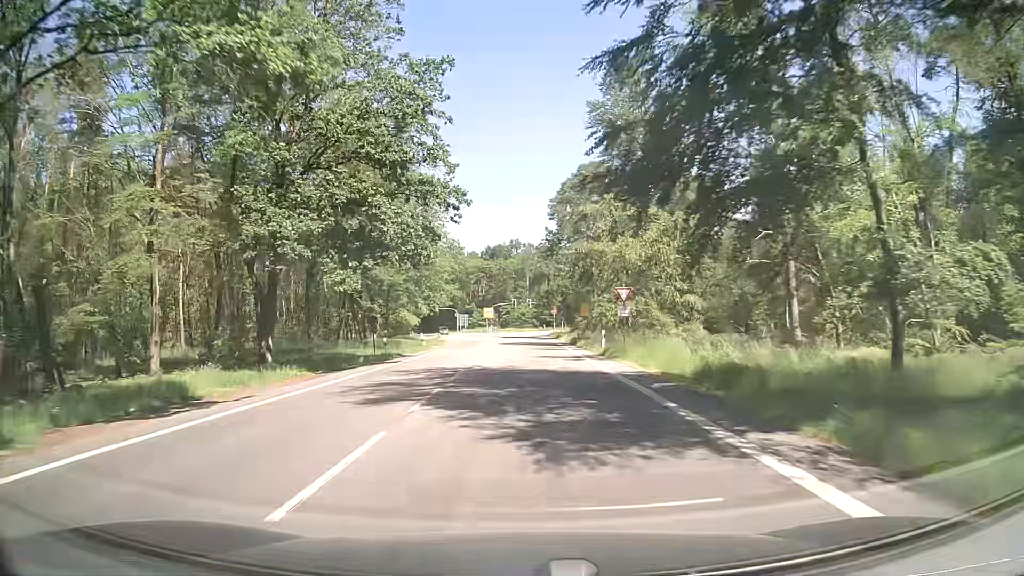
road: secondary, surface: asphalt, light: Day
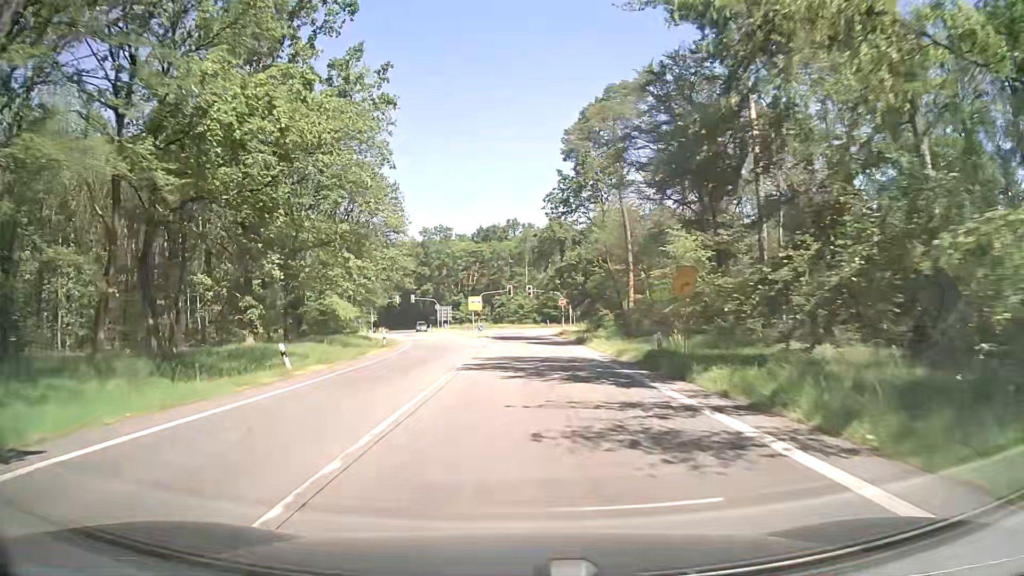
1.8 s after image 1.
(0.0, +31.2) m; 0°
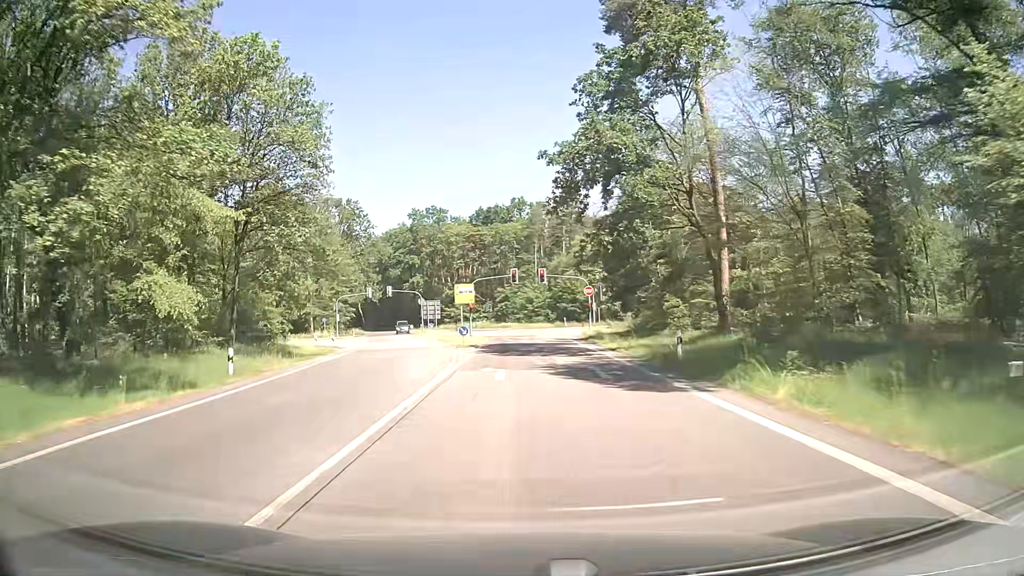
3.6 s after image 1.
(+0.2, +27.2) m; 0°
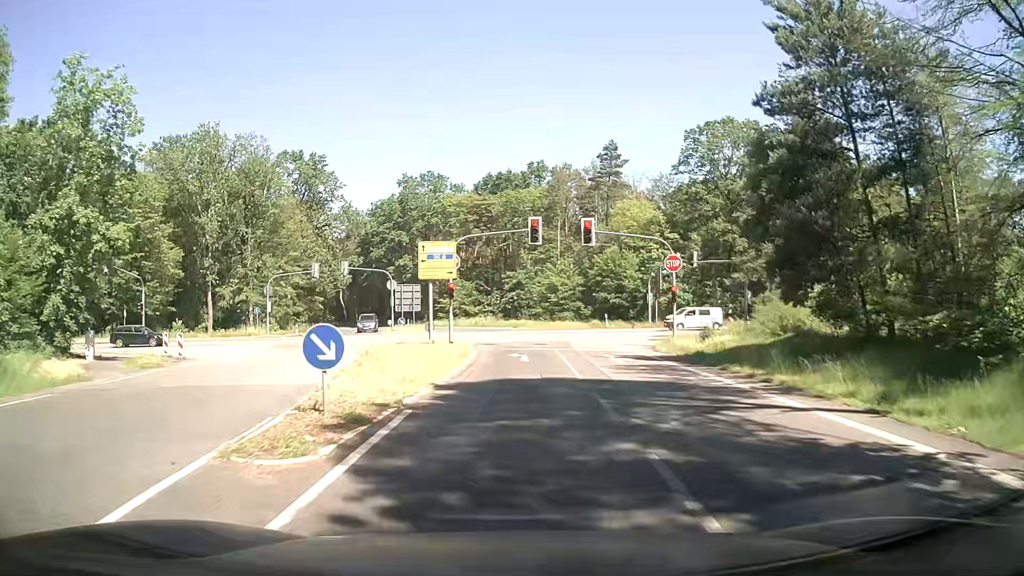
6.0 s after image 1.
(-0.6, +30.4) m; -1°
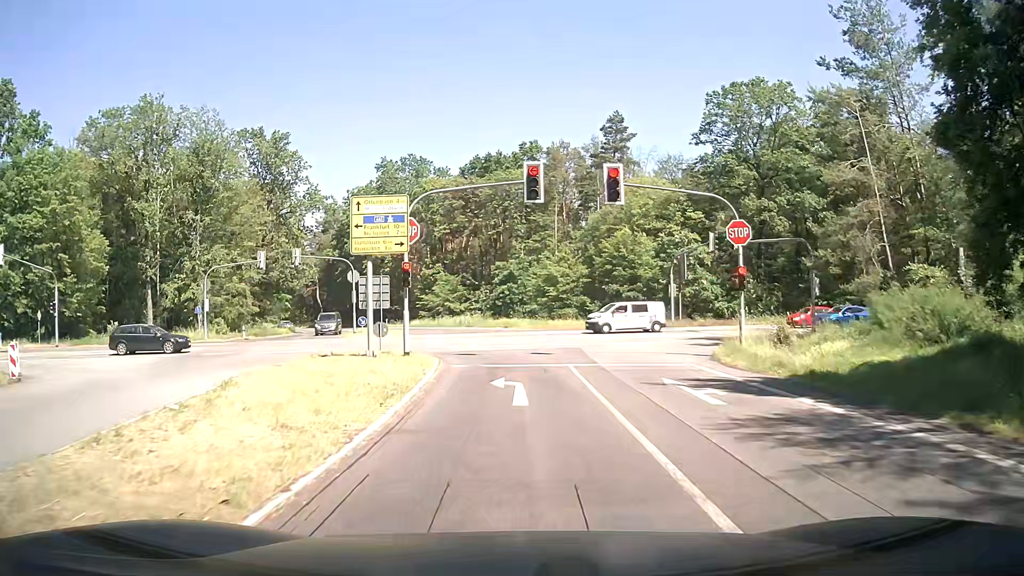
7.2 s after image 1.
(+0.1, +11.6) m; 0°
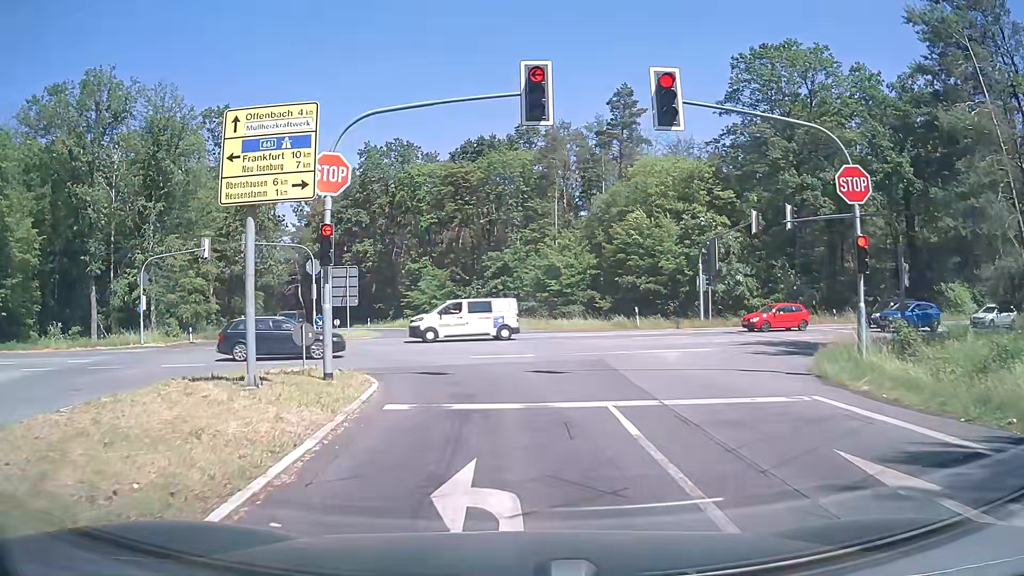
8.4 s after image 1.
(+0.1, +8.8) m; +1°
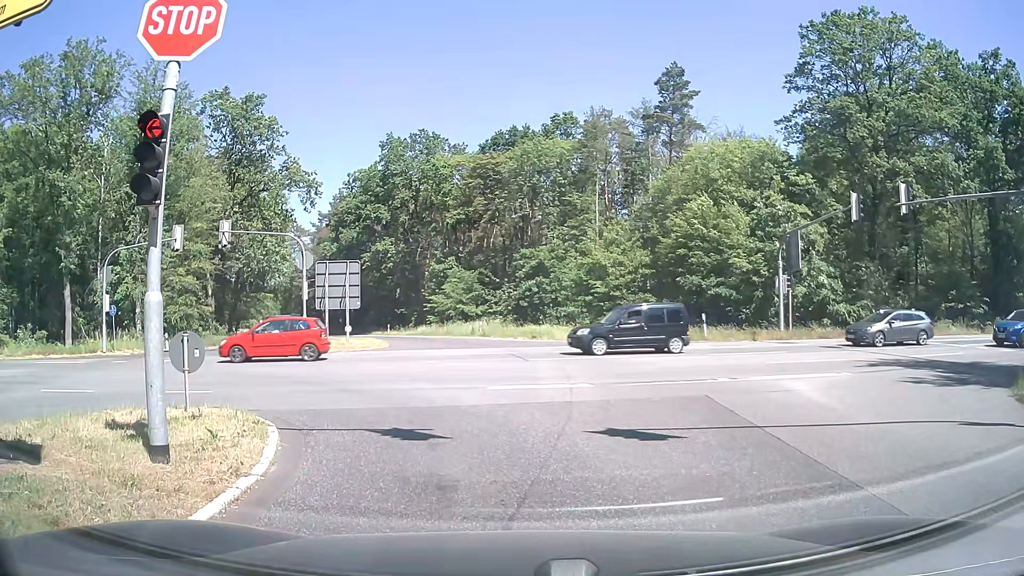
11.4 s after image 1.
(-0.2, +7.3) m; -6°
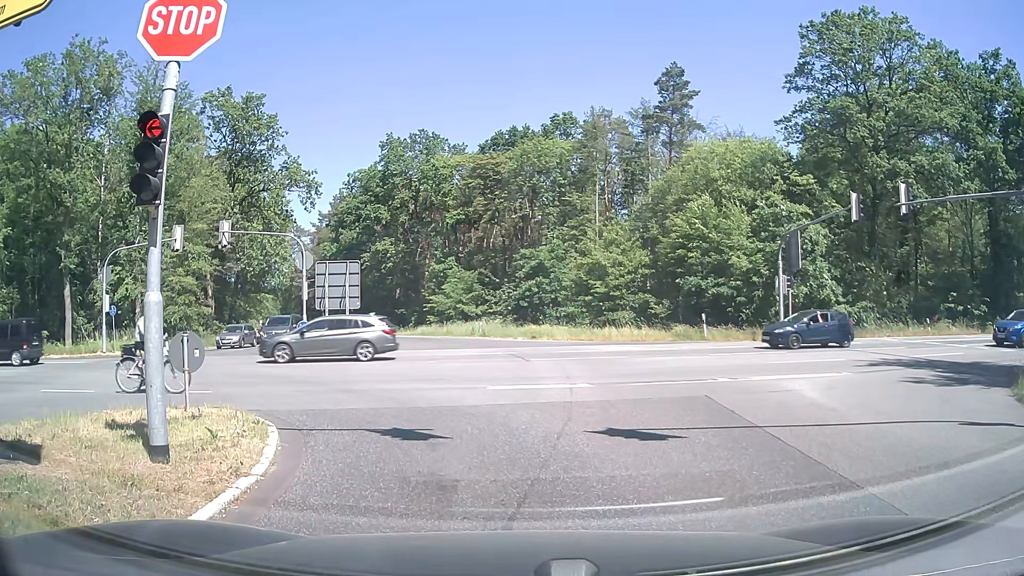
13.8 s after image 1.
(0.0, +0.1) m; 0°
(0, +10) (-5, +18) (-14, +23) (-24, +23) (-34, +22) (-44, +20) (-54, +18) (-64, +16) (-73, +15) (-83, +13) m
